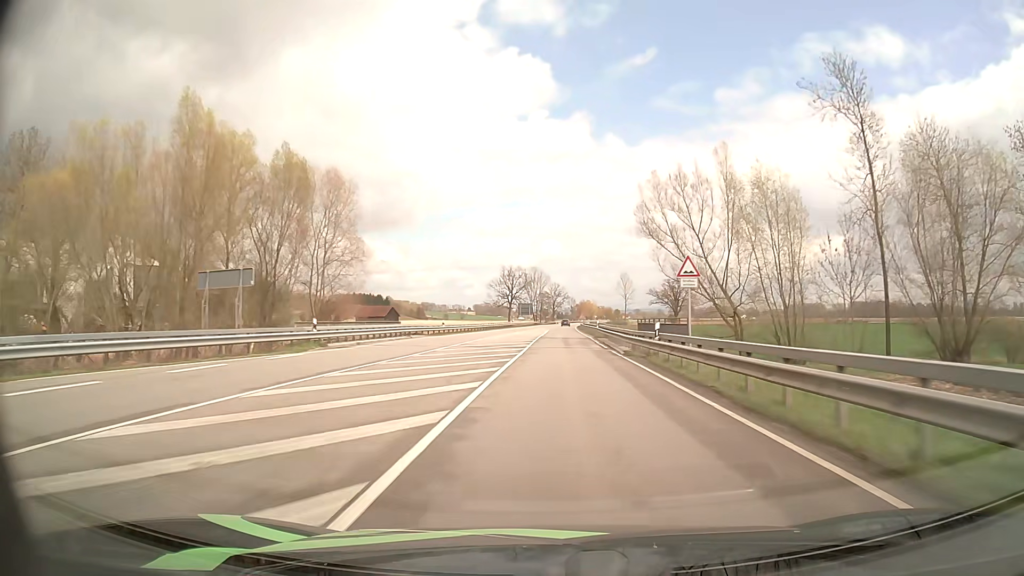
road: primary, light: Day
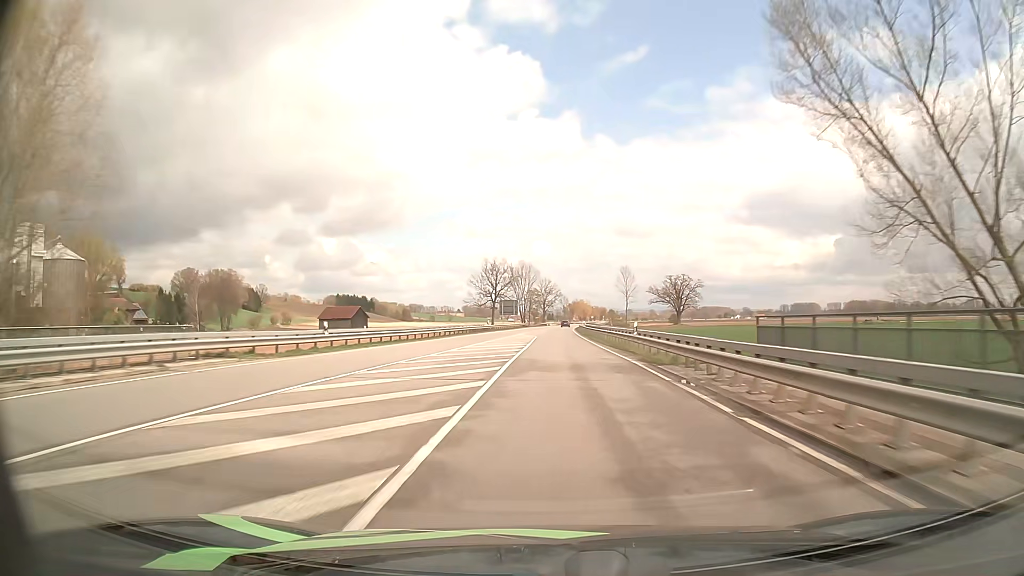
(+0.2, +30.5) m; +1°
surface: asphalt
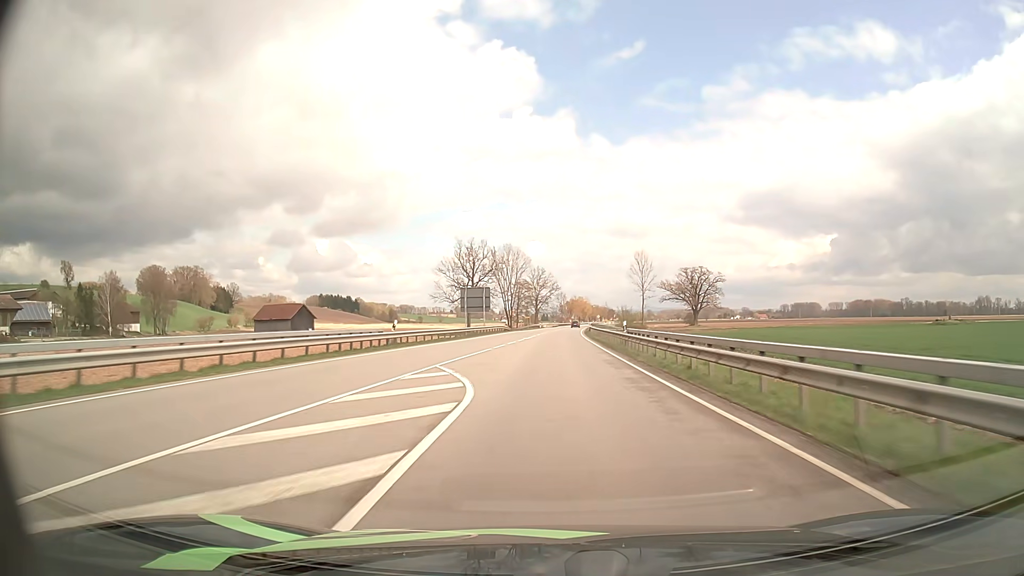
(+0.3, +46.0) m; +1°
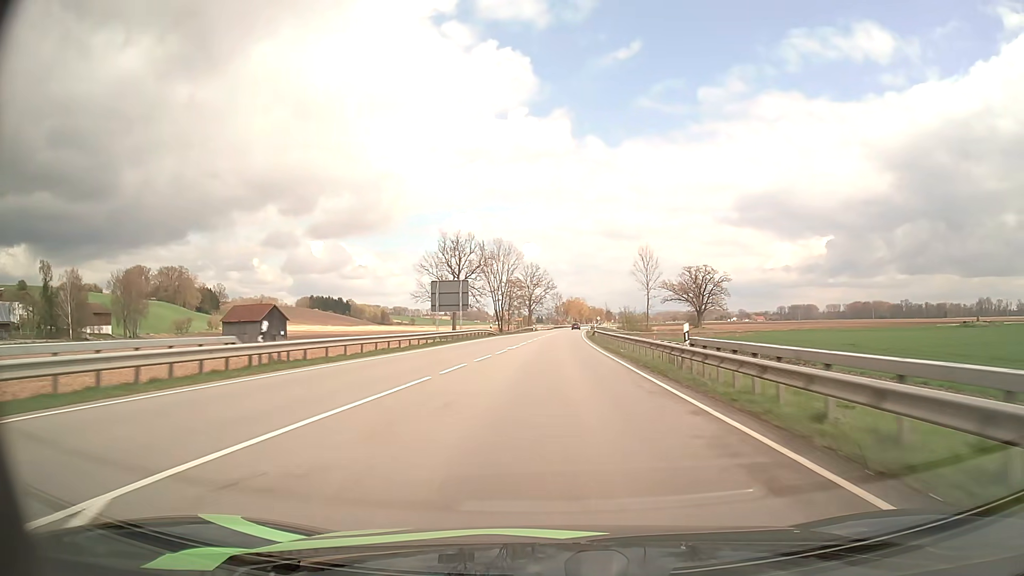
(0.0, +15.5) m; 0°
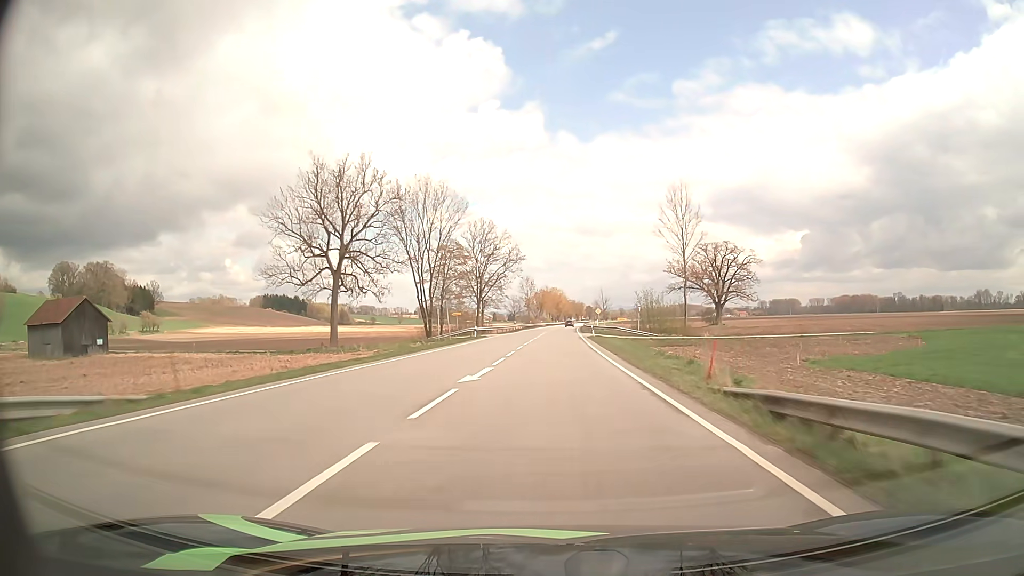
(+1.4, +62.0) m; +2°
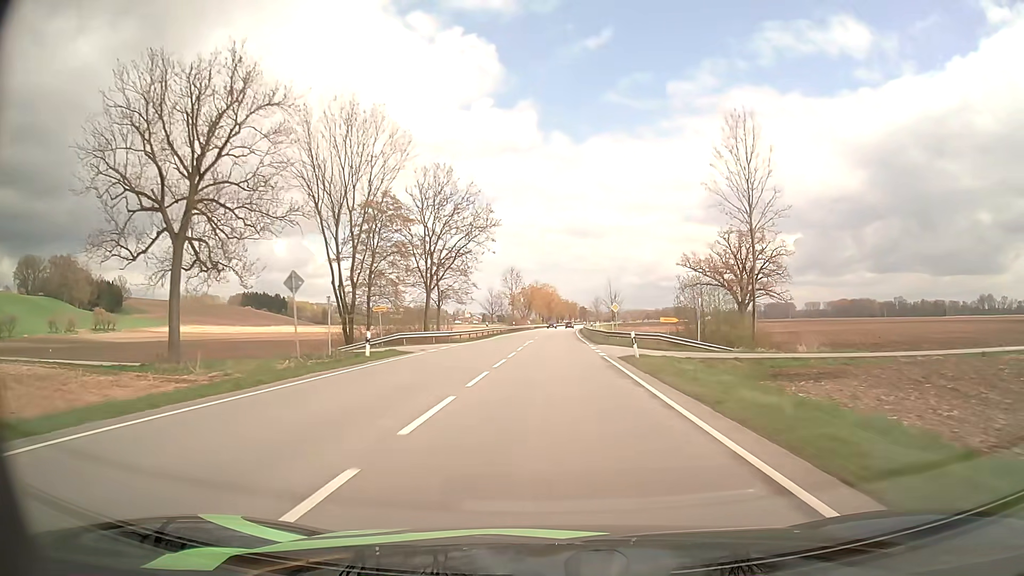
(+0.2, +30.9) m; +1°
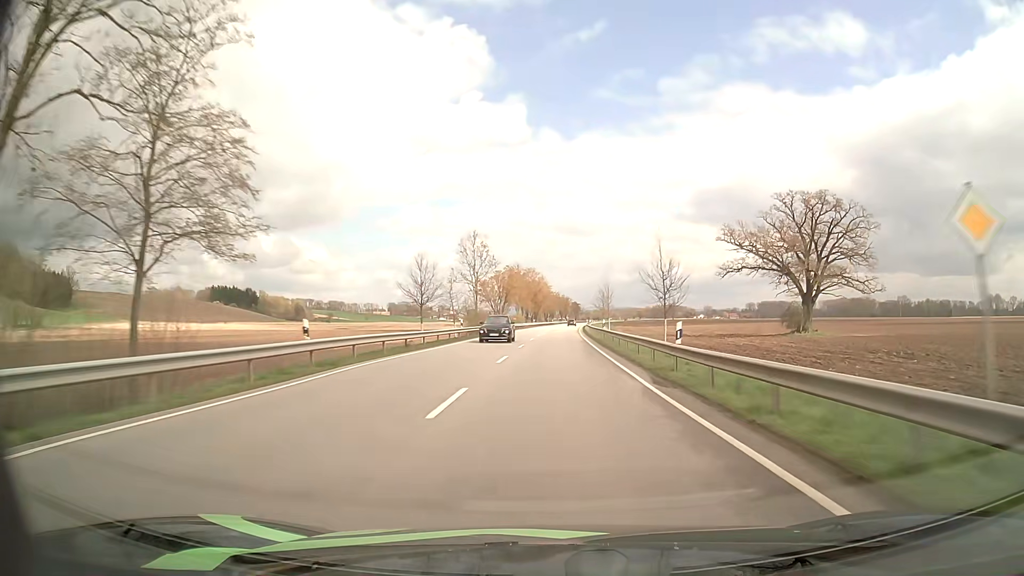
(+0.5, +46.6) m; +1°
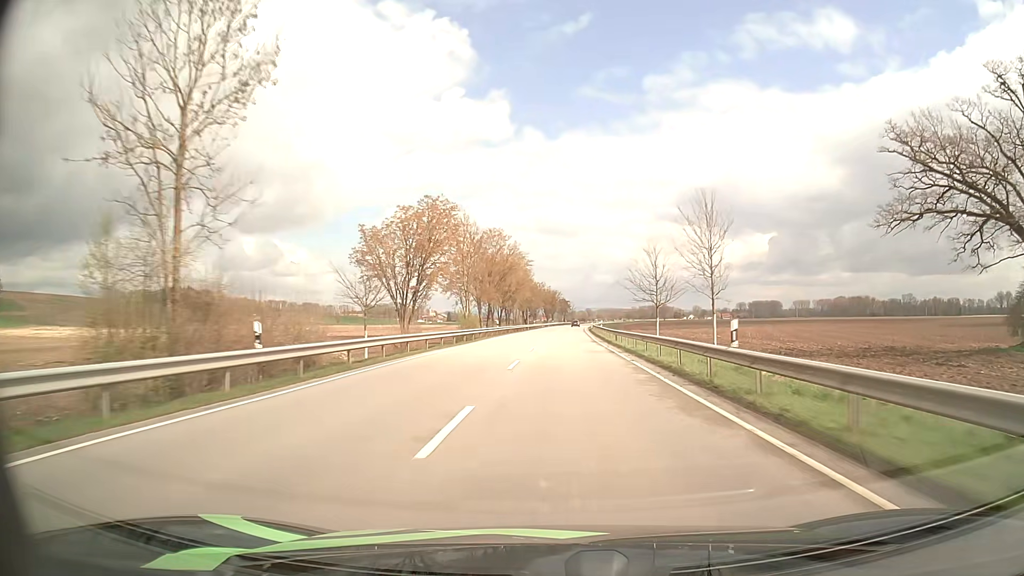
(+0.7, +62.0) m; +1°
(0, +10) (0, +20) (0, +30) (+1, +40) (+1, +50) (+1, +60) (+2, +70) (+2, +80) (+3, +90) (+3, +100) m
